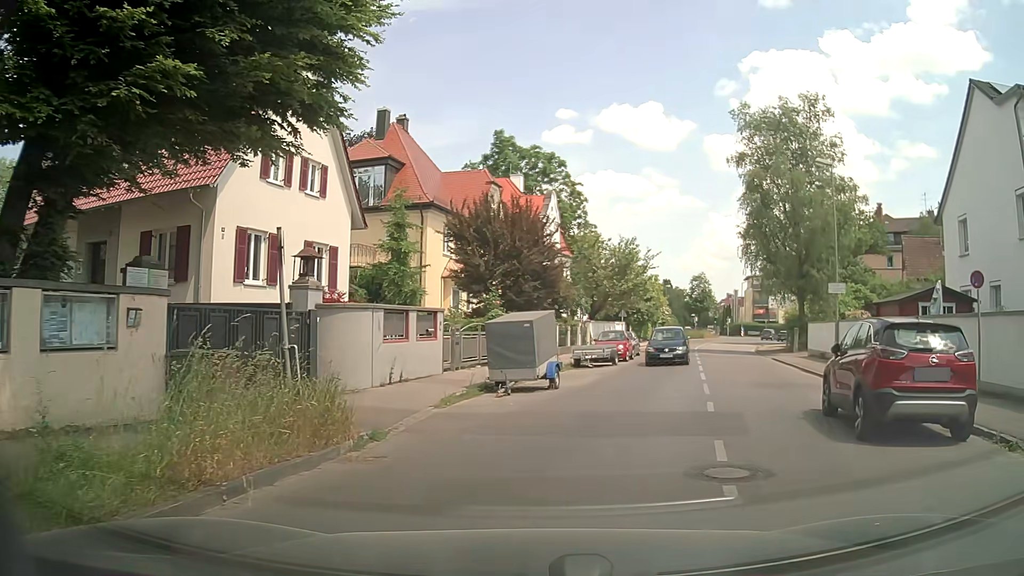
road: tertiary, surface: asphalt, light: Day
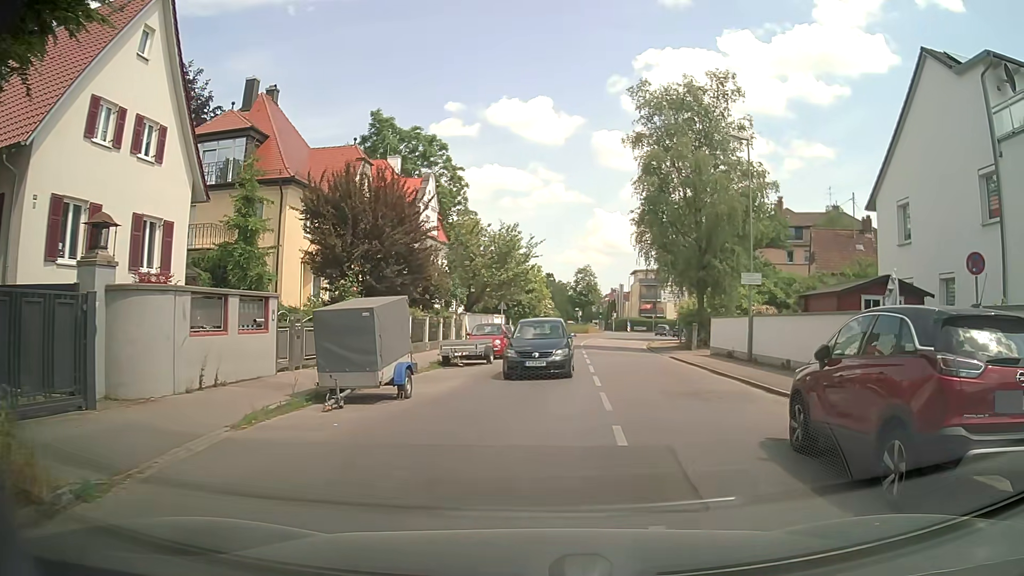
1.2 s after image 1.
(+0.3, +4.0) m; +8°
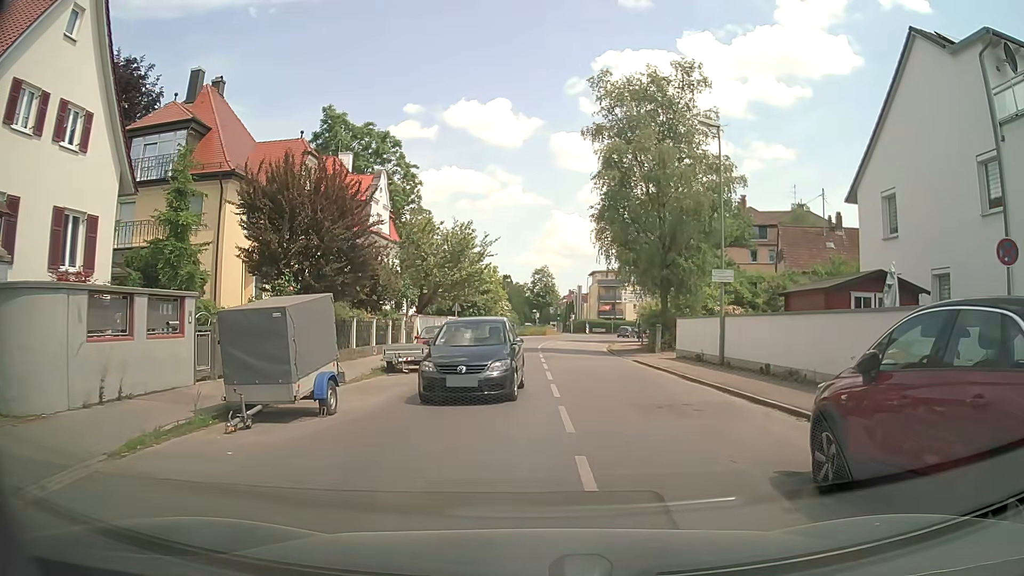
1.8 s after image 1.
(+0.1, +2.0) m; +5°
(+1, +10) (+2, +20) (+3, +30) (+3, +40) (+4, +50) (+5, +60) (+7, +69) (+10, +79) (+14, +88) (+18, +97) m
